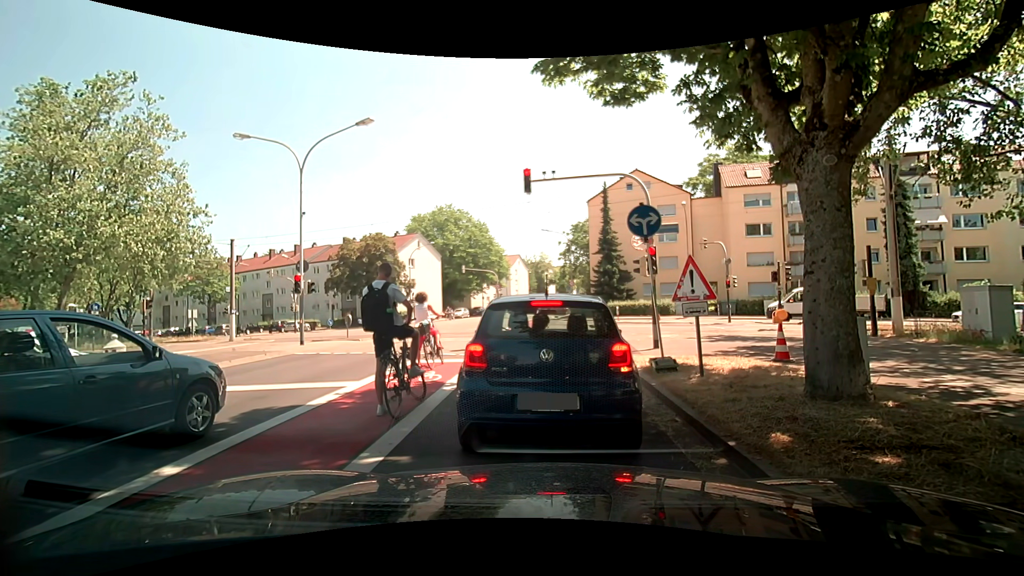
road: tertiary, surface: asphalt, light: Day
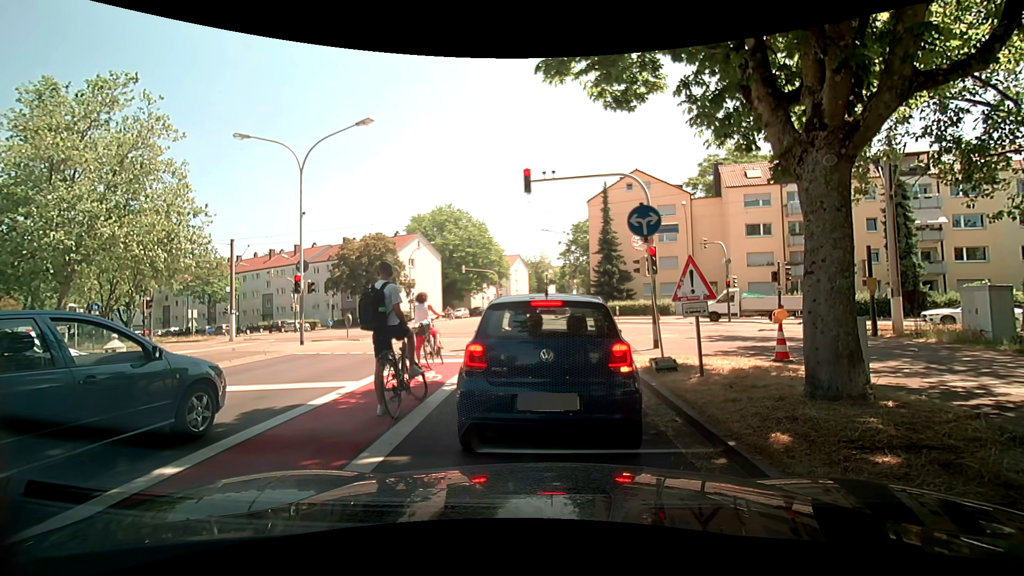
(0.0, 0.0) m; 0°
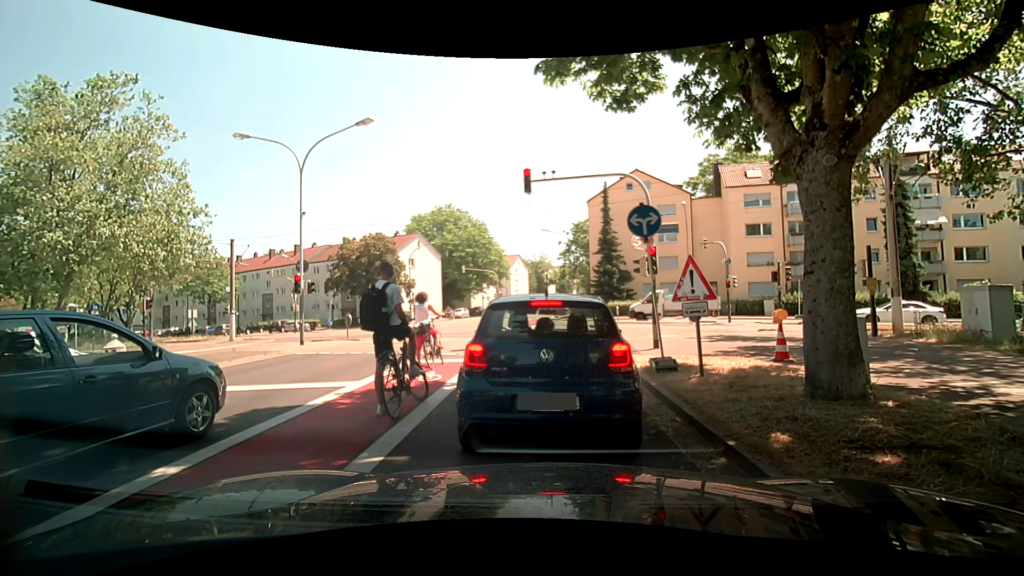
(0.0, 0.0) m; 0°
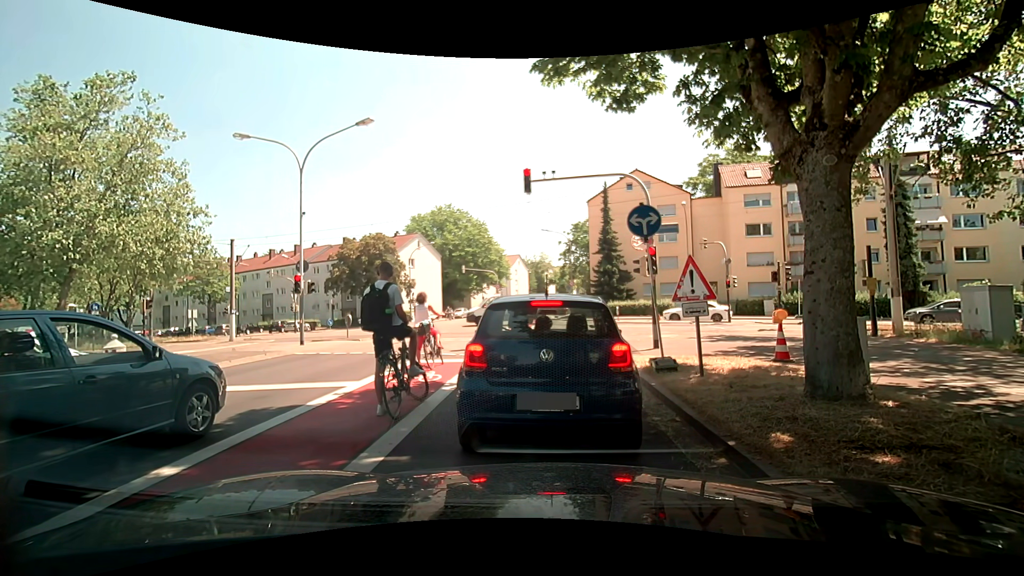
(0.0, 0.0) m; 0°
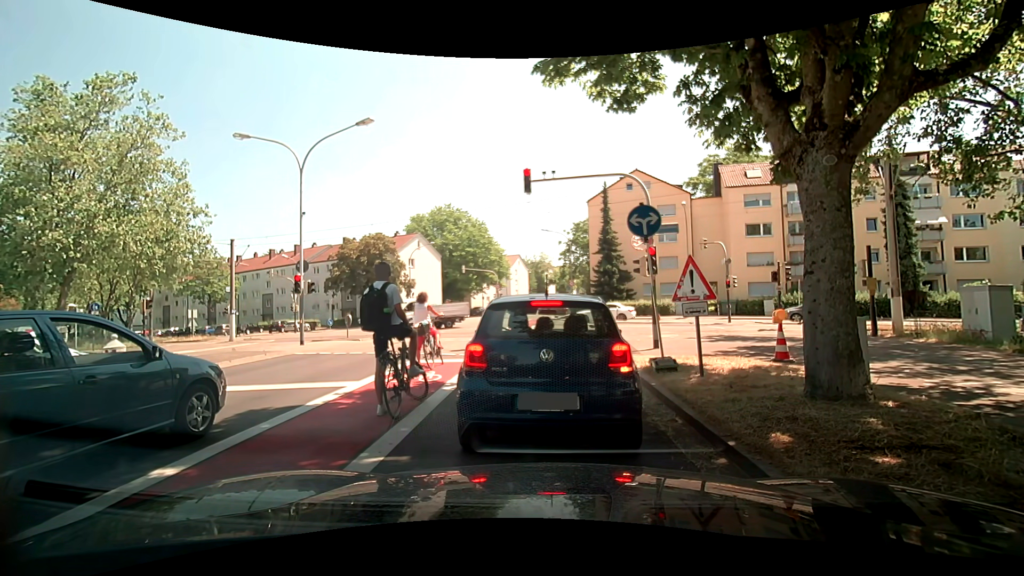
(0.0, 0.0) m; 0°
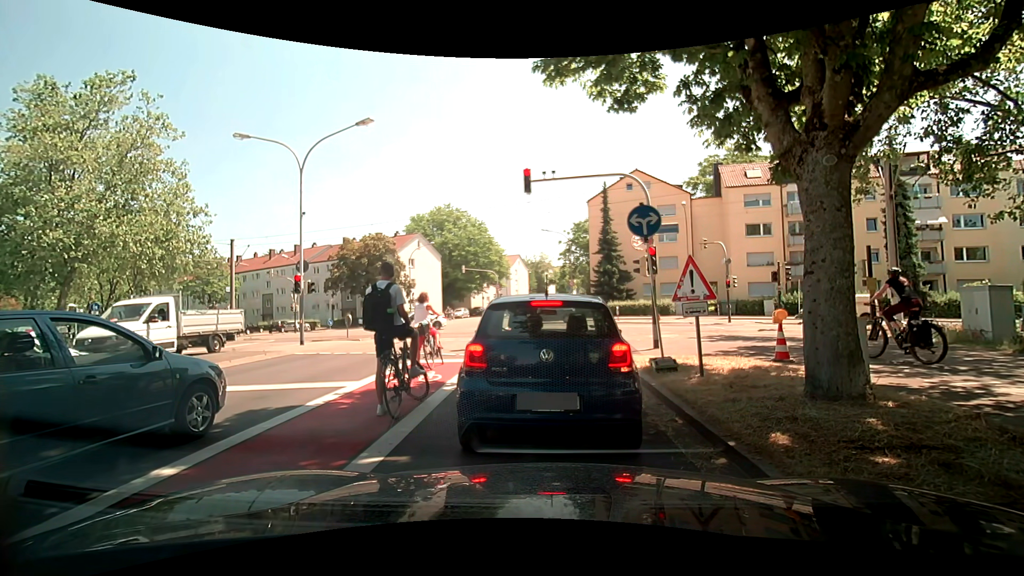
(0.0, 0.0) m; 0°
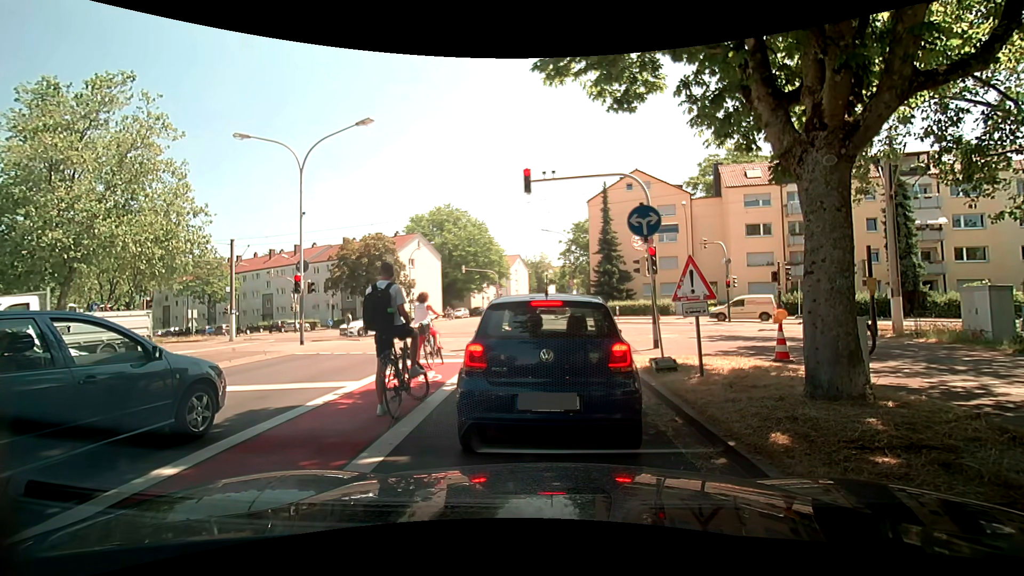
(0.0, 0.0) m; 0°
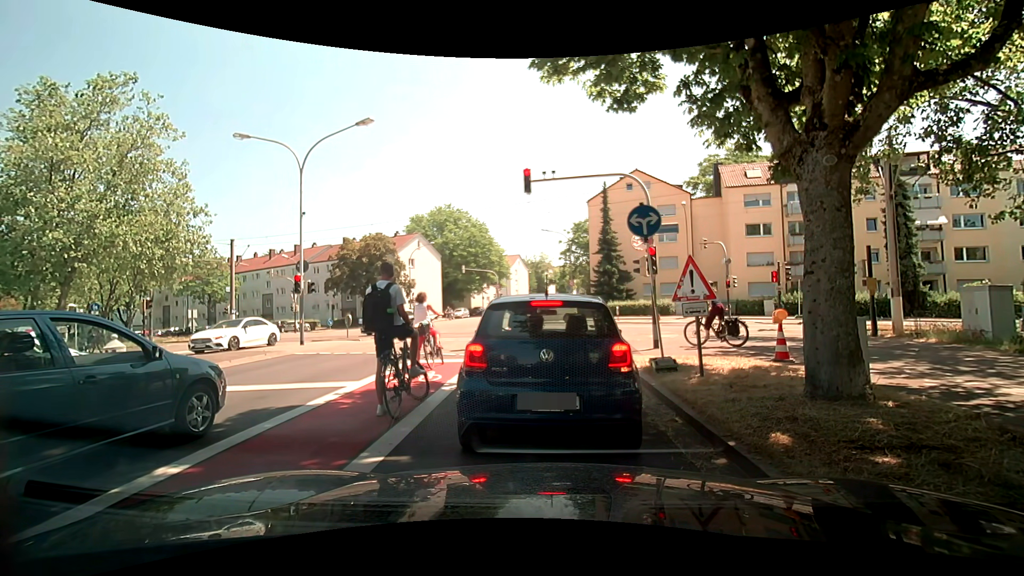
(0.0, 0.0) m; 0°
